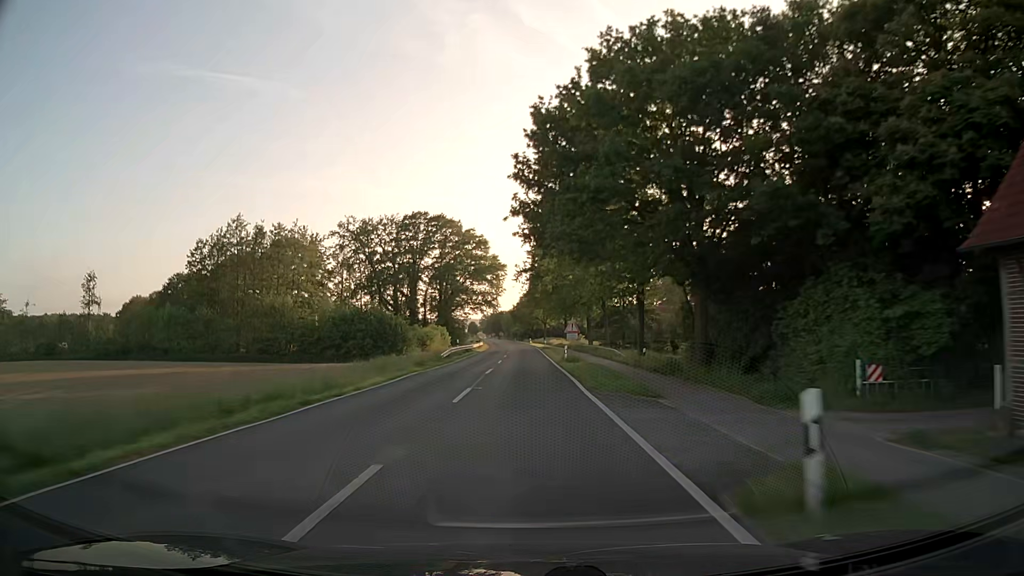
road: secondary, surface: asphalt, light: Day
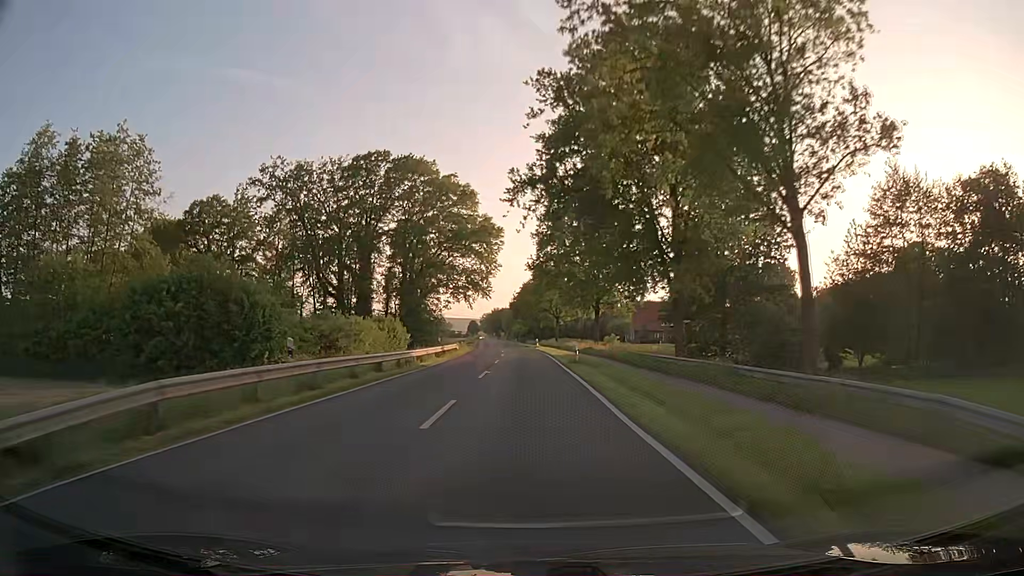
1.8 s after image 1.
(-0.2, +40.7) m; 0°
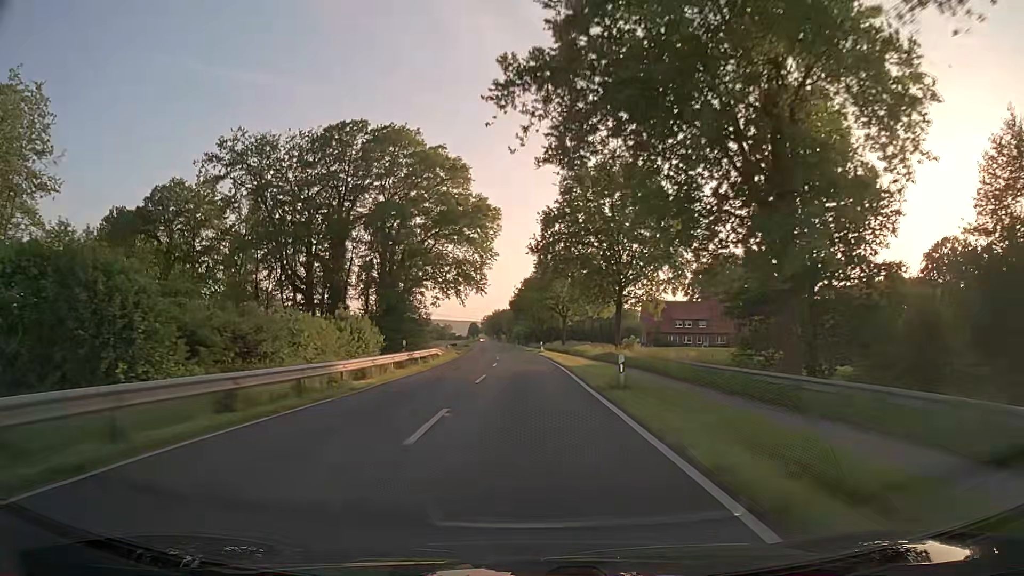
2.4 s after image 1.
(0.0, +13.4) m; 0°
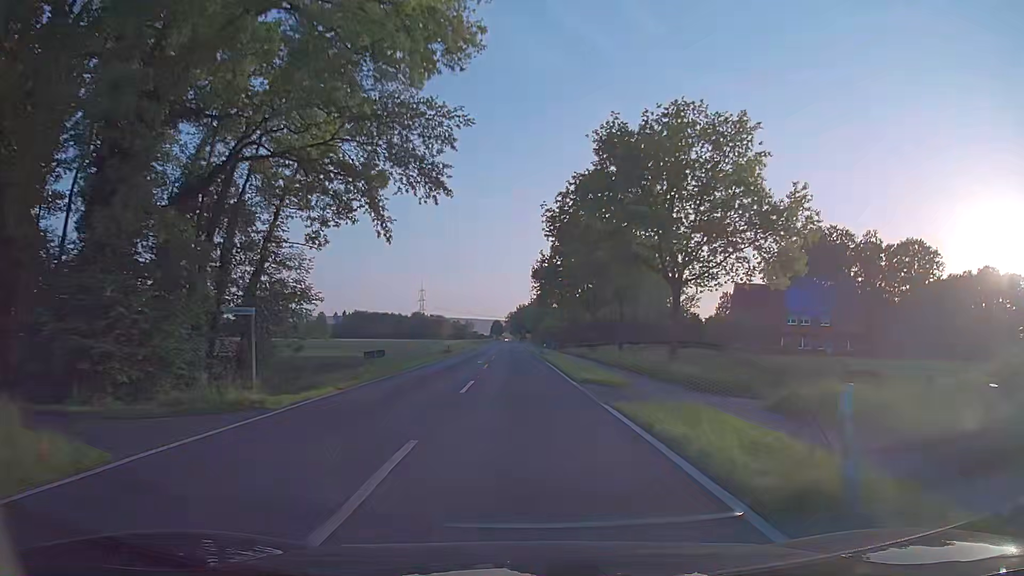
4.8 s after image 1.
(-1.1, +51.9) m; -2°
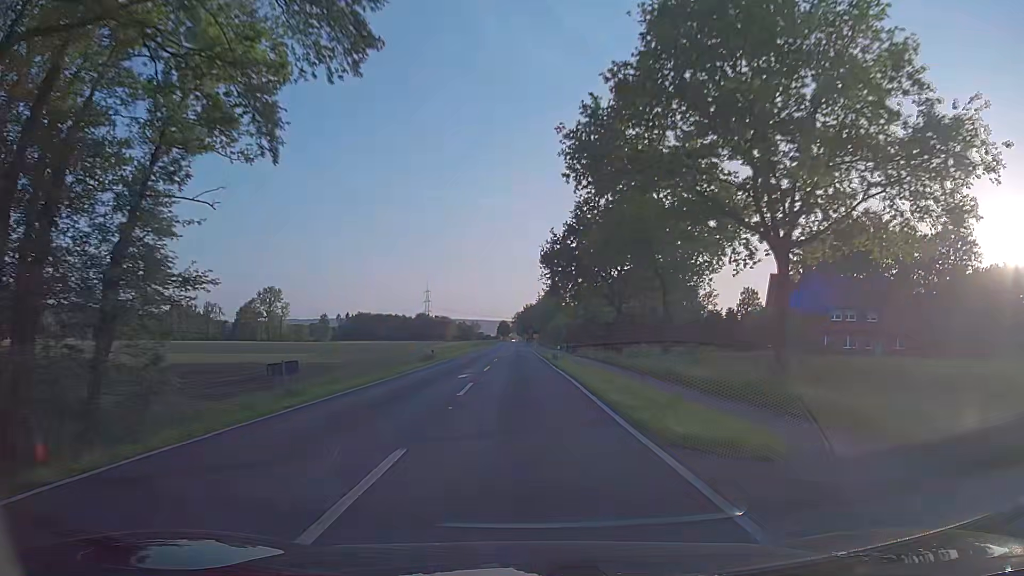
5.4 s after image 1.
(-0.1, +12.5) m; -1°
